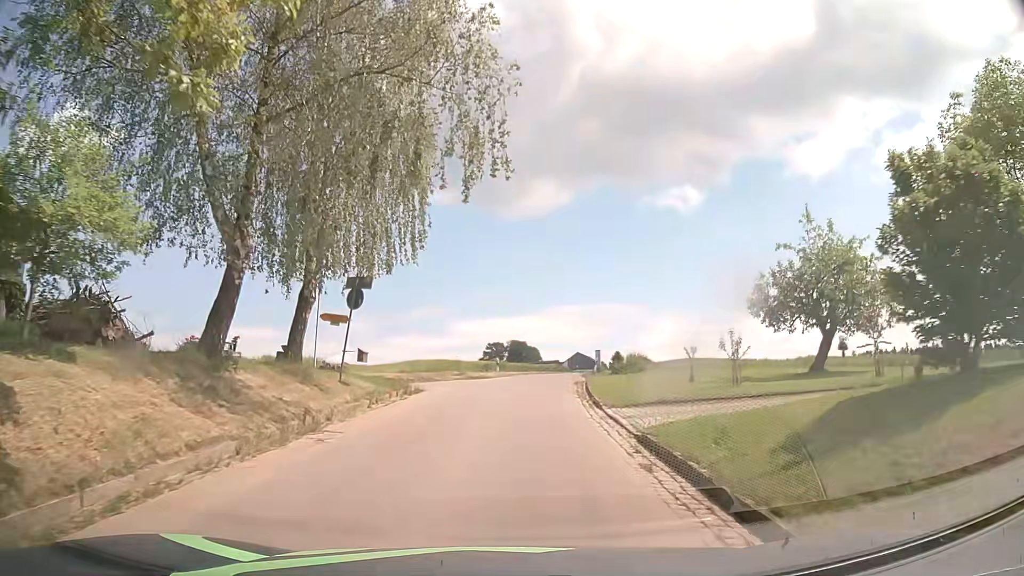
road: unclassified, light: Day
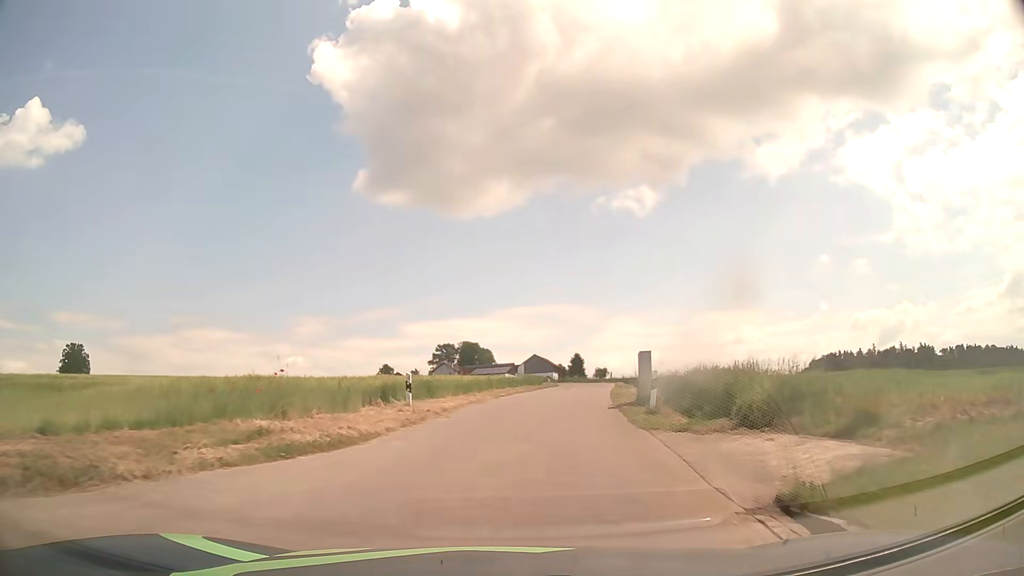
(+0.3, +24.7) m; +4°
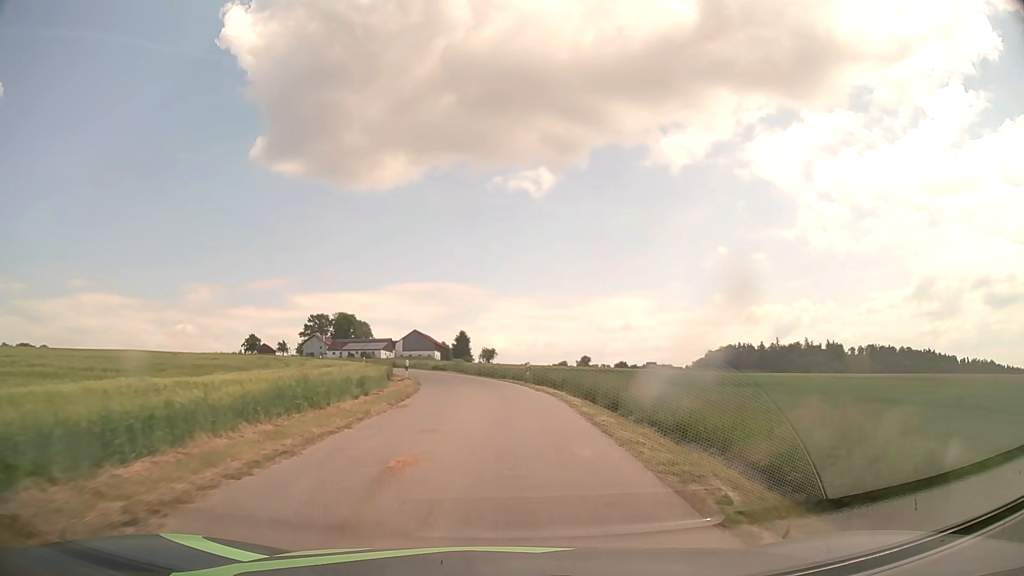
(+2.9, +31.0) m; +10°
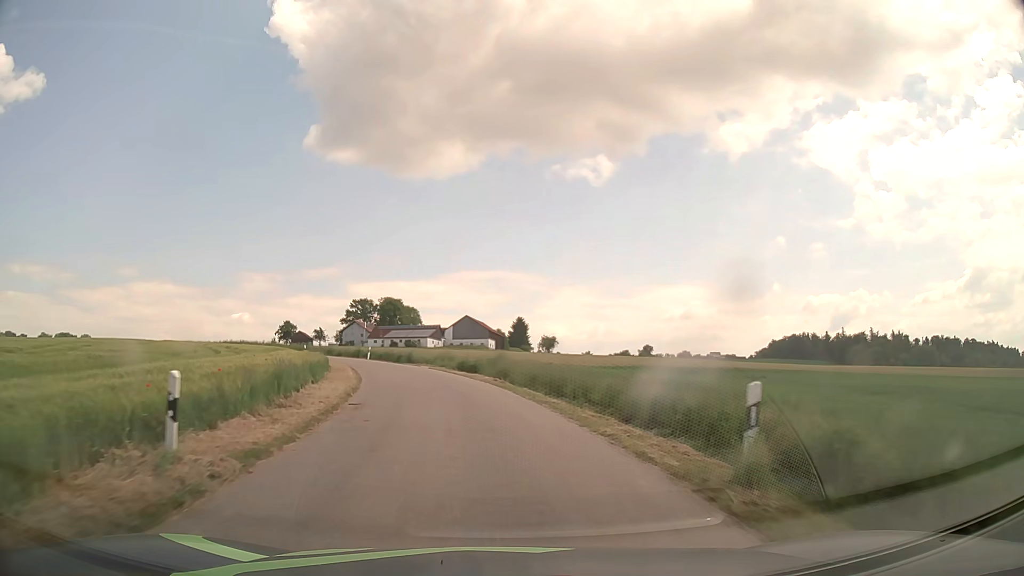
(-0.6, +25.8) m; -4°
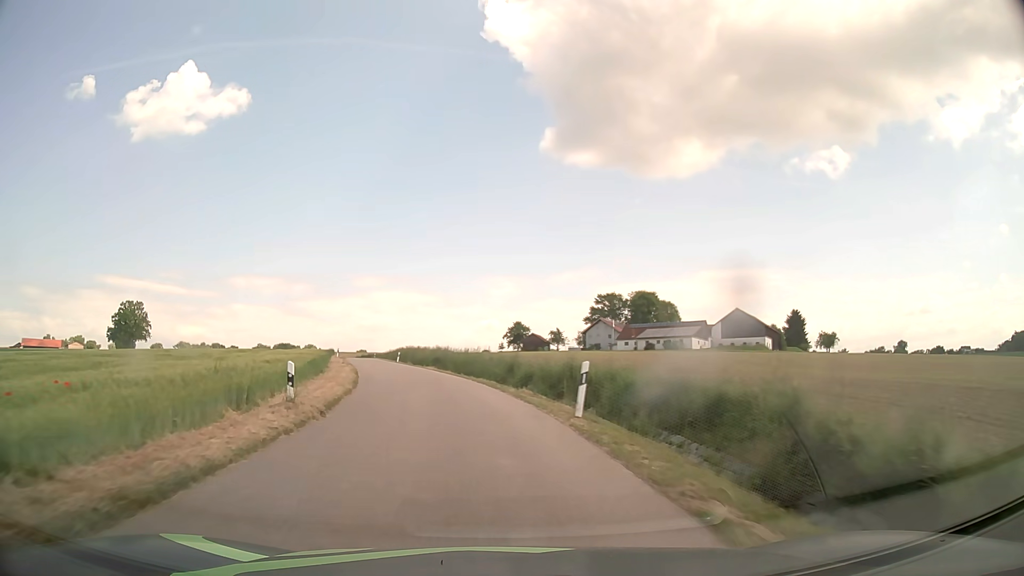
(-7.7, +43.4) m; -21°
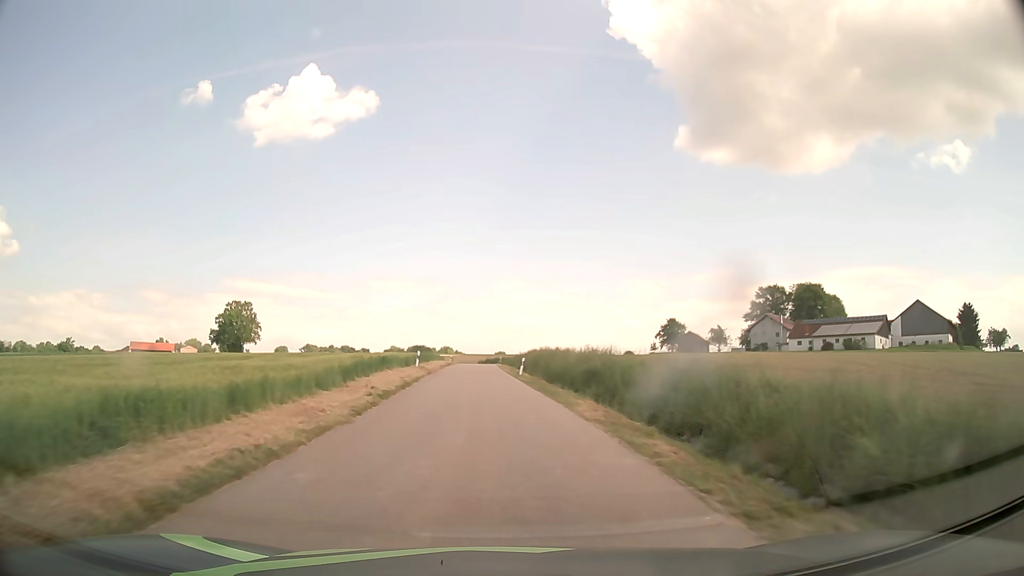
(-3.1, +26.8) m; -12°
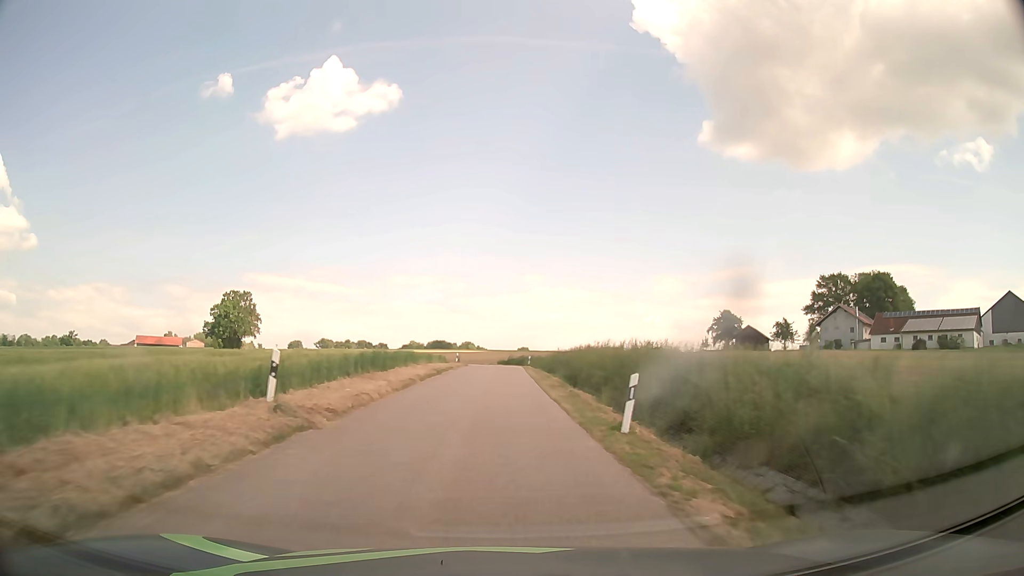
(-0.8, +27.4) m; -2°
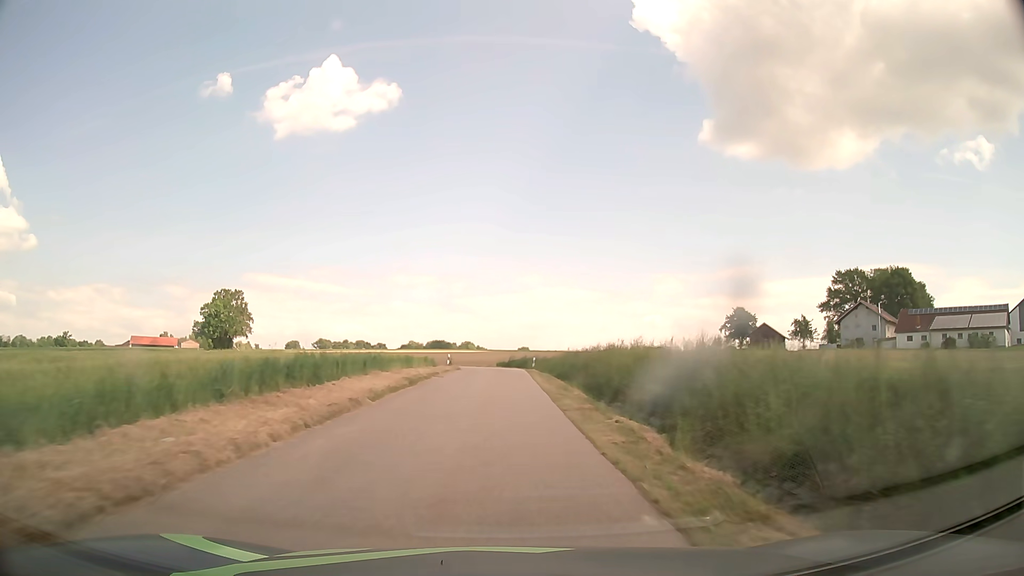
(0.0, +9.2) m; 0°
(0, +10) (0, +20) (0, +30) (0, +40) (-1, +50) (-2, +60) (-6, +69) (-10, +78) (-15, +87) (-21, +95) m
